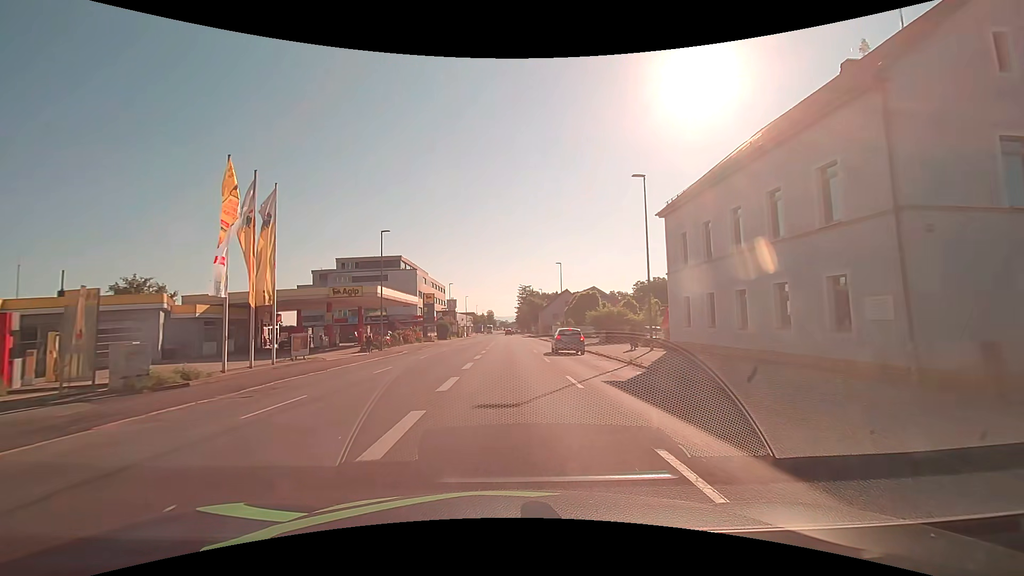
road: tertiary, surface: asphalt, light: Day
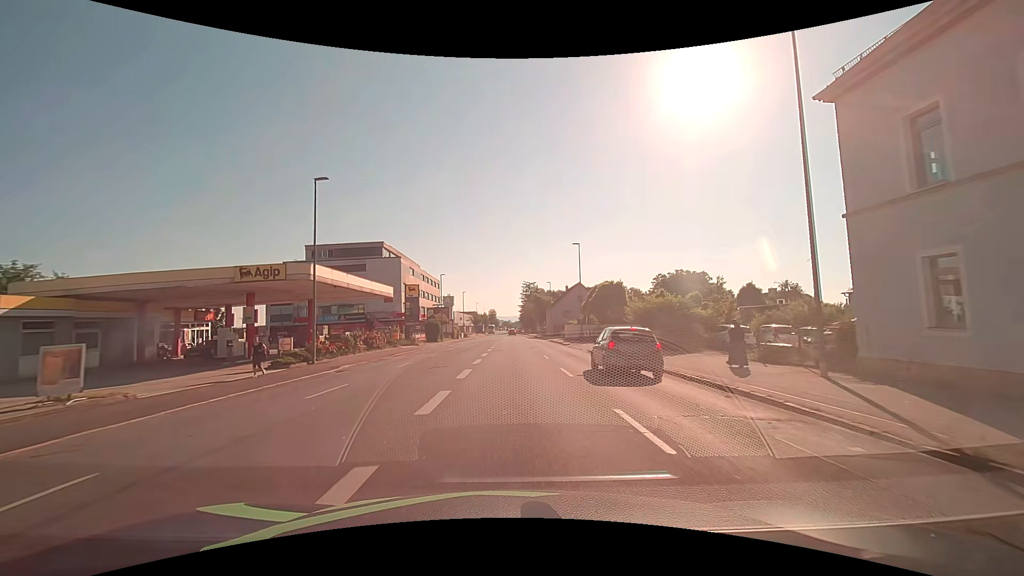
(-0.1, +15.3) m; 0°
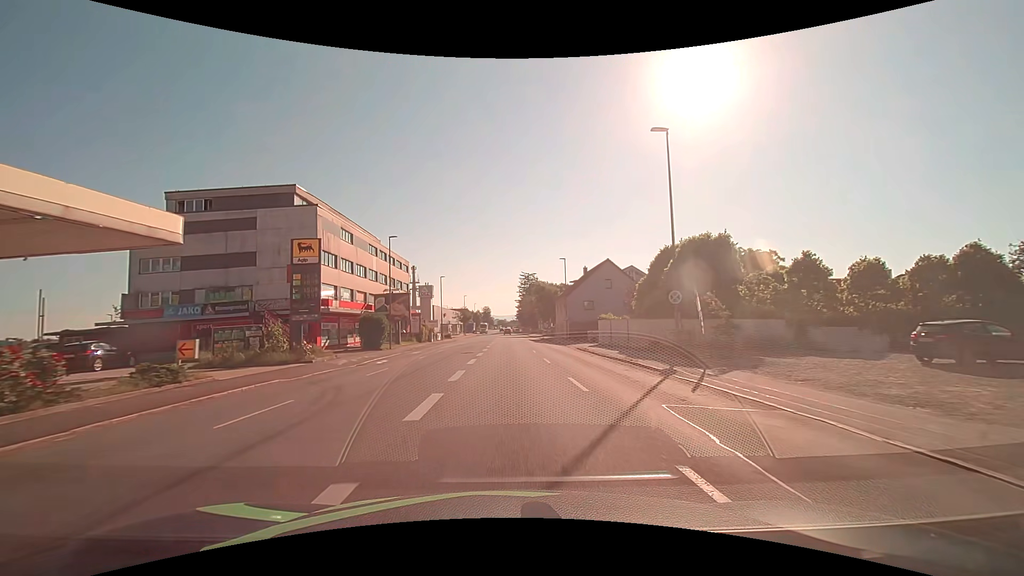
(+0.1, +30.6) m; 0°
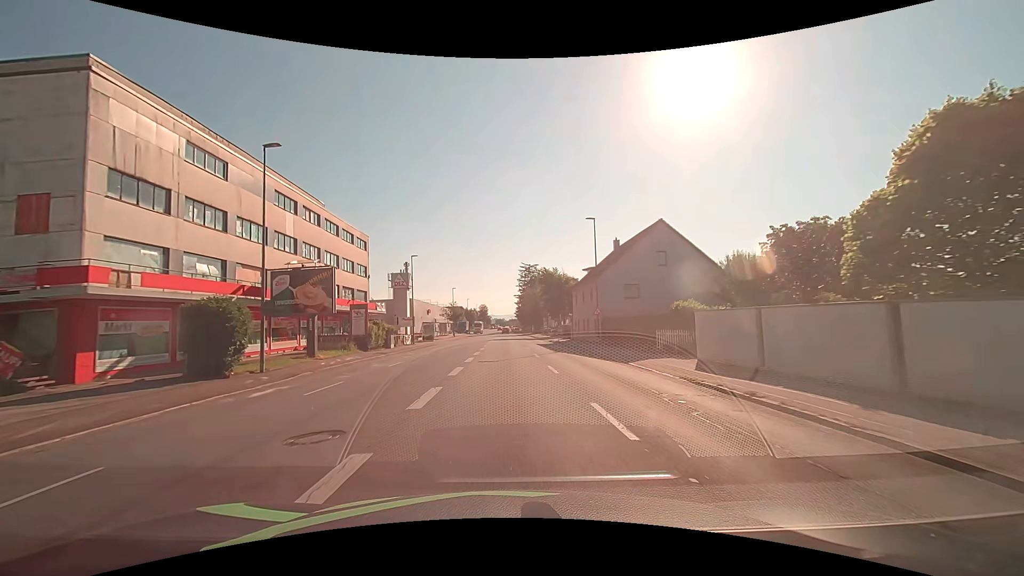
(+0.2, +23.0) m; 0°
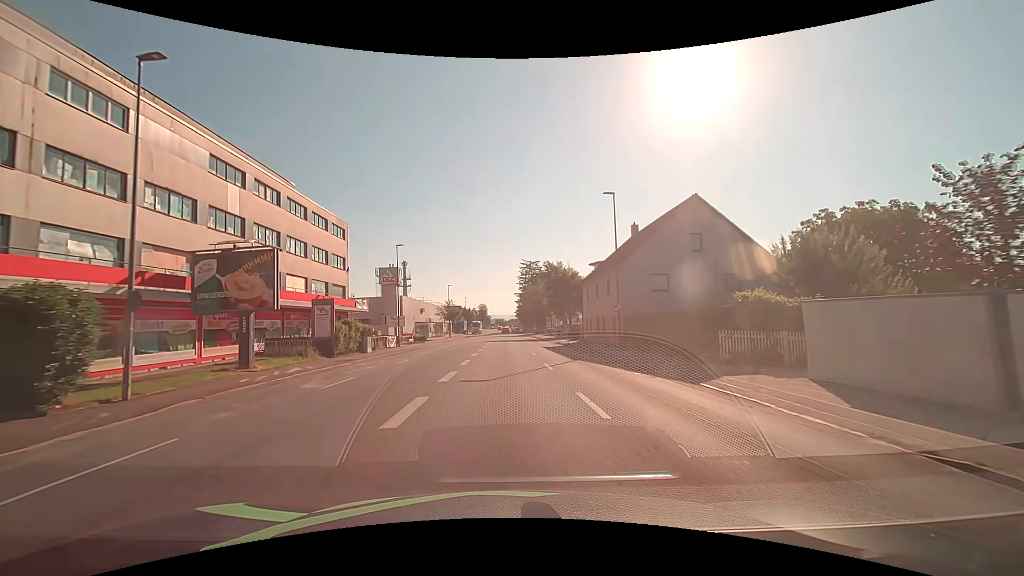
(0.0, +7.7) m; 0°
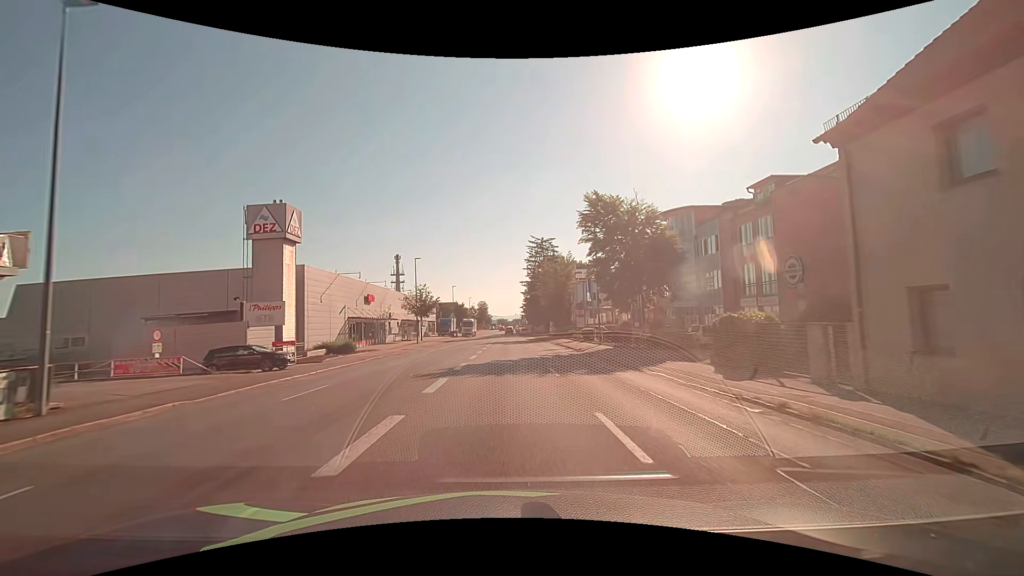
(-0.2, +38.3) m; -1°
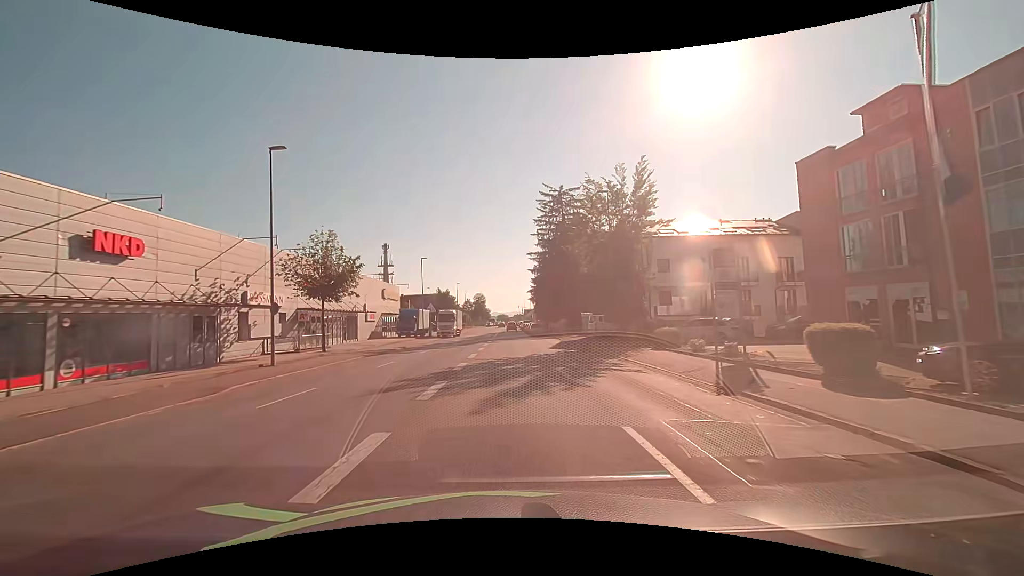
(0.0, +37.3) m; 0°
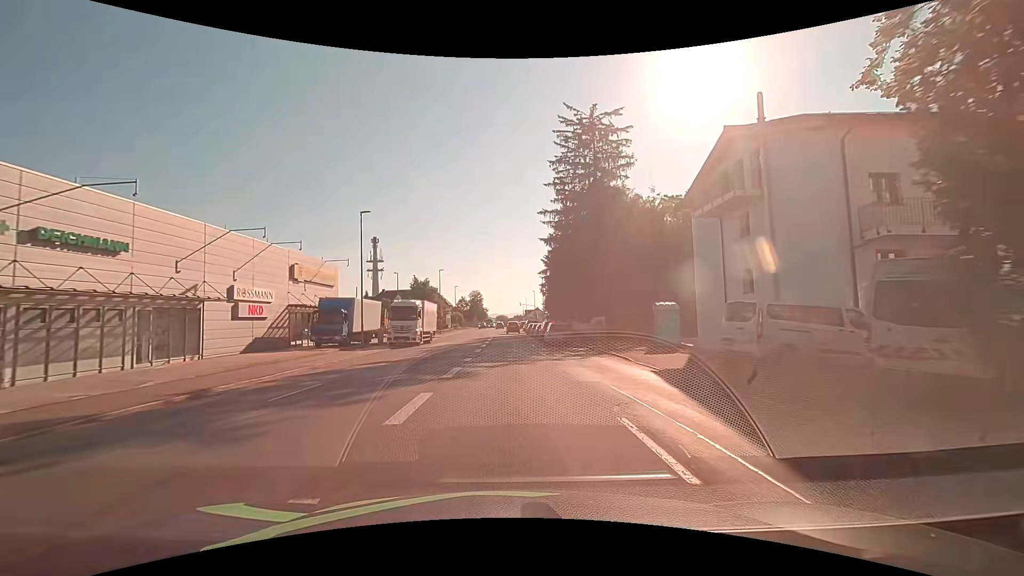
(+0.1, +26.4) m; 0°
(0, +10) (0, +20) (0, +30) (0, +40) (0, +50) (0, +60) (-1, +70) (-1, +80) (-1, +90) (-1, +100) m
